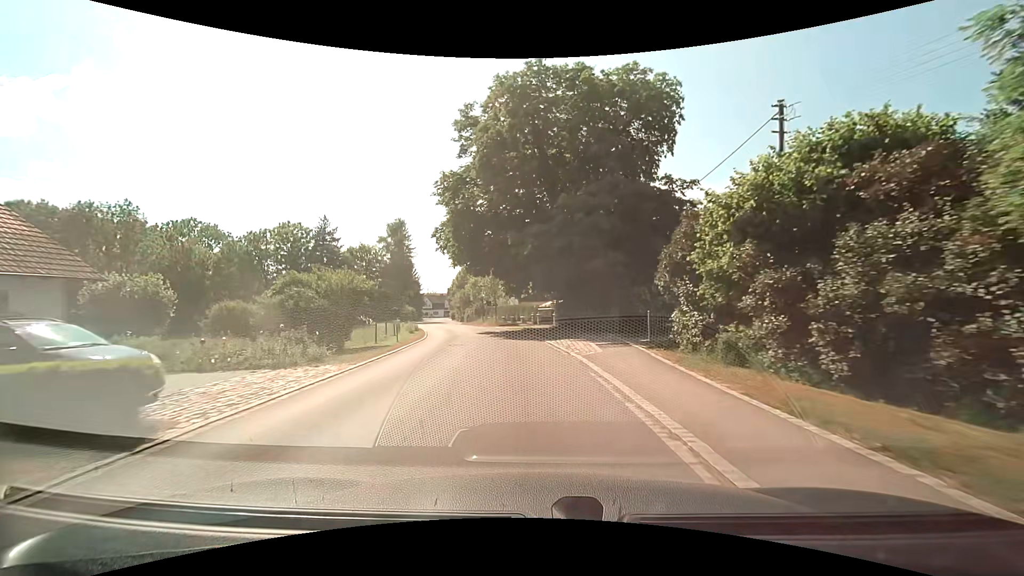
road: tertiary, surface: asphalt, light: Day
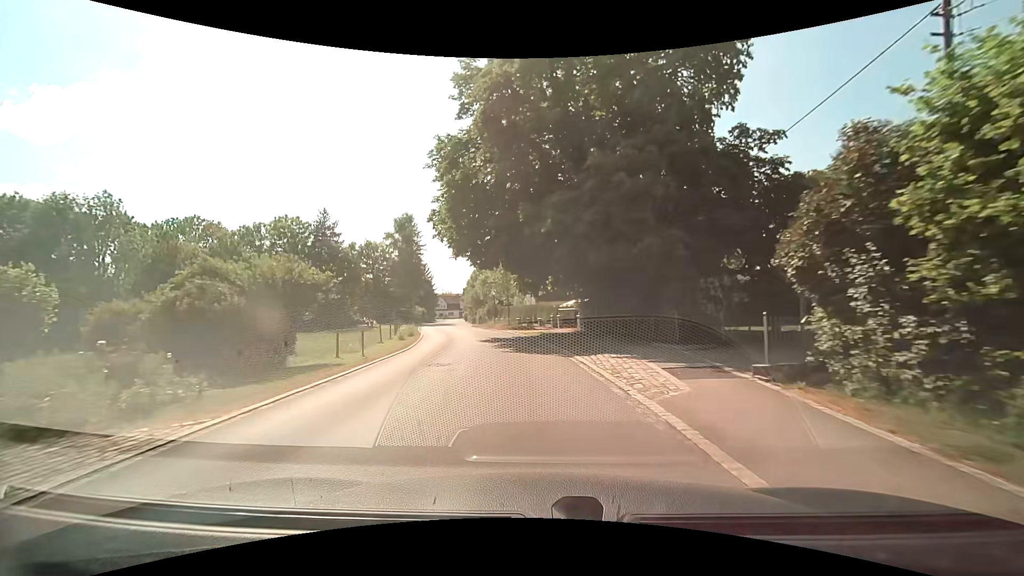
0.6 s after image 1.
(-0.2, +7.3) m; -3°
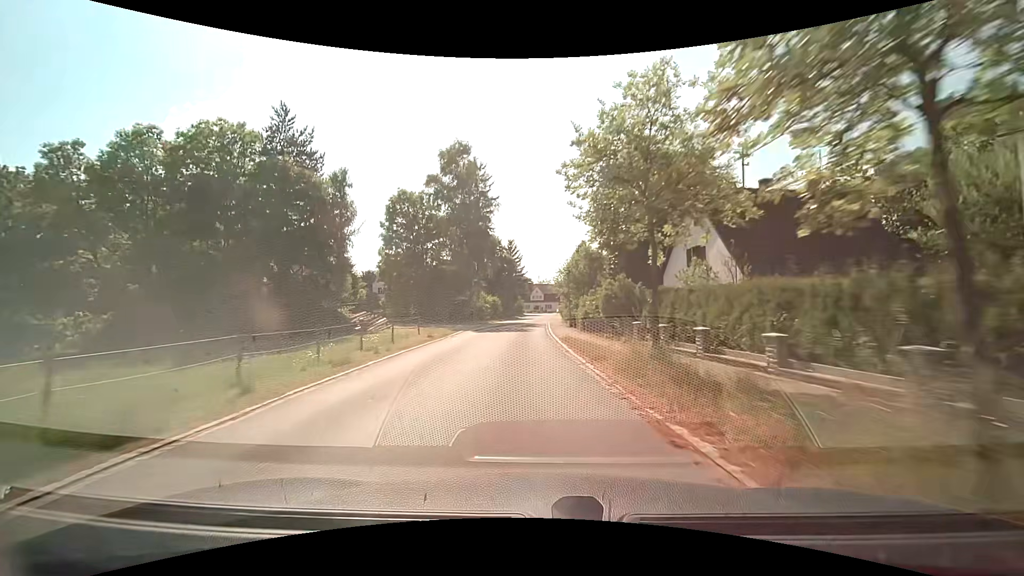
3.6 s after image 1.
(-4.2, +37.6) m; -12°
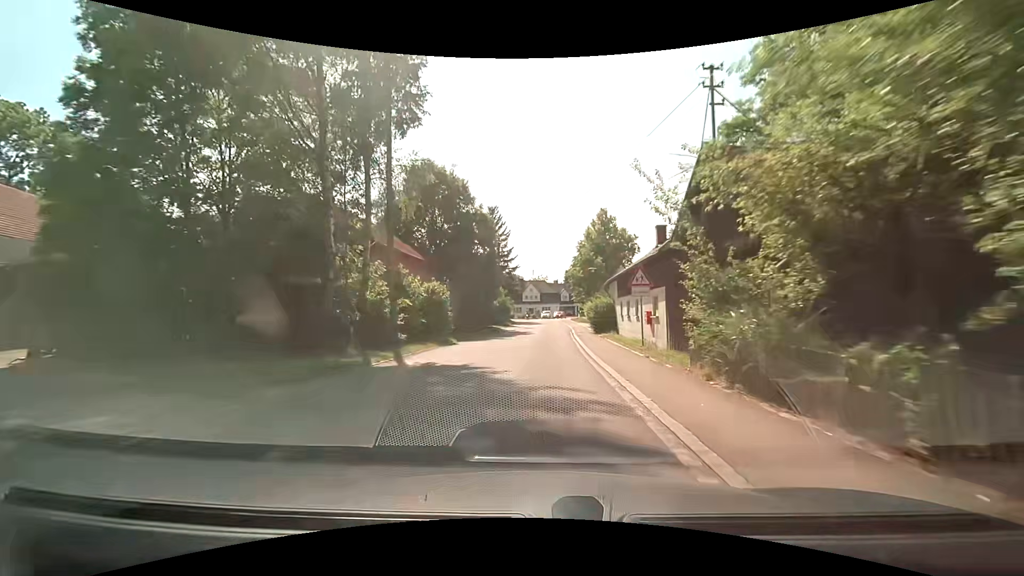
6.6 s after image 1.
(-0.7, +38.9) m; +1°
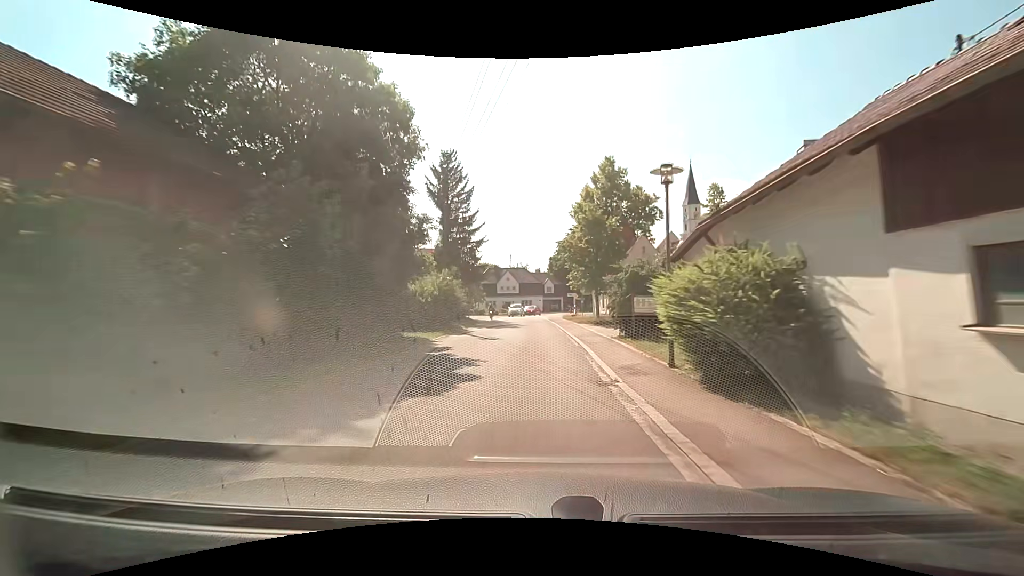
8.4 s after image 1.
(+0.5, +23.4) m; +2°
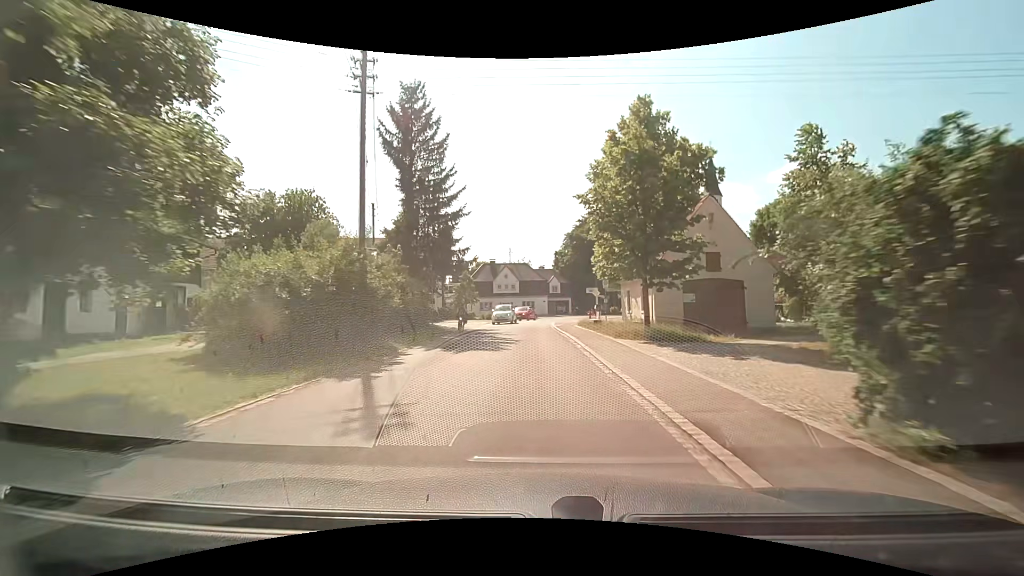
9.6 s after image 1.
(0.0, +15.3) m; 0°
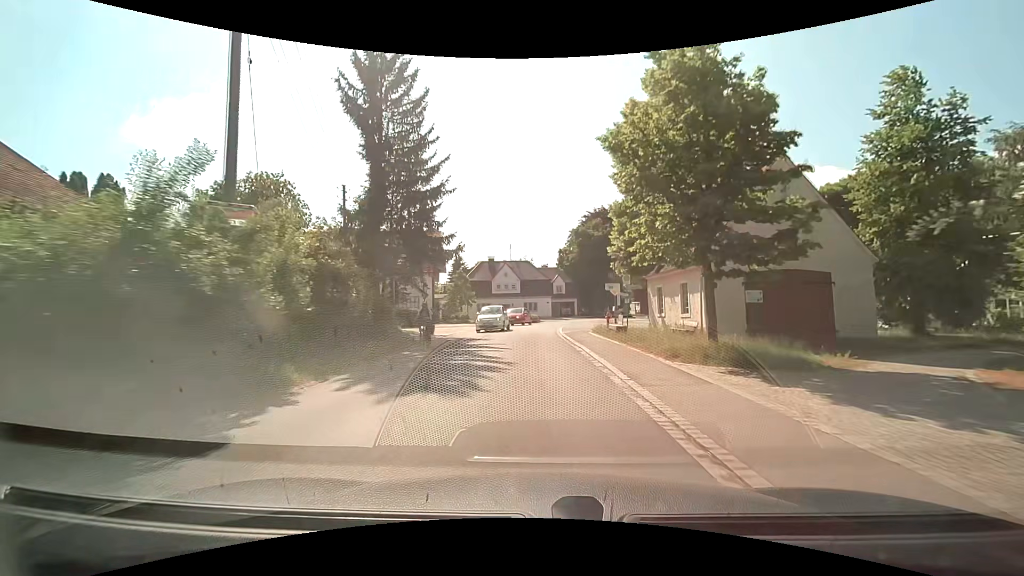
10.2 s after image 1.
(0.0, +7.3) m; 0°
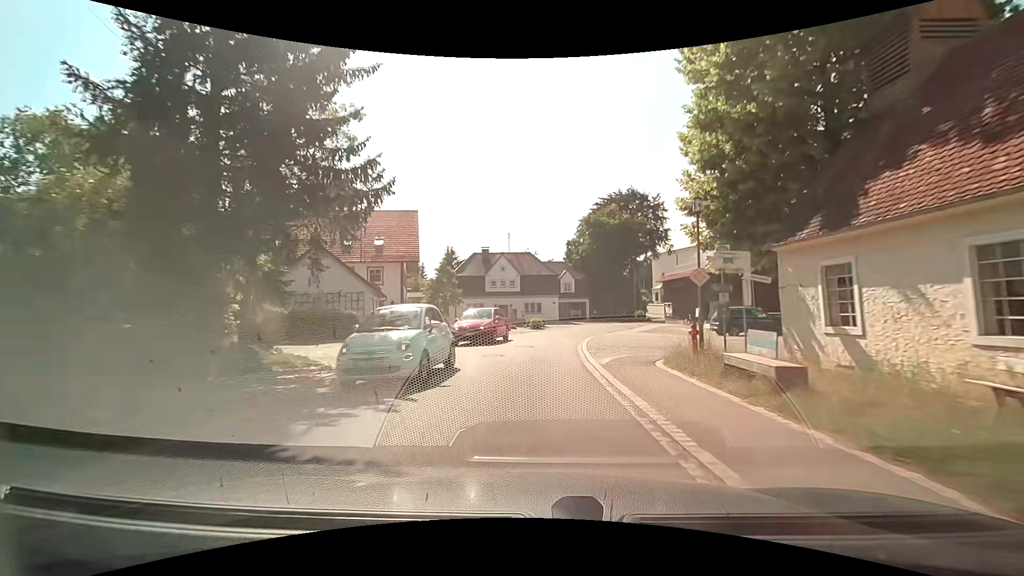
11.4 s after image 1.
(-0.1, +14.0) m; -1°
(0, +10) (0, +20) (+2, +30) (+4, +40) (+7, +49) (+11, +58) (+16, +67) (+20, +76) (+23, +86) (+26, +95) m
